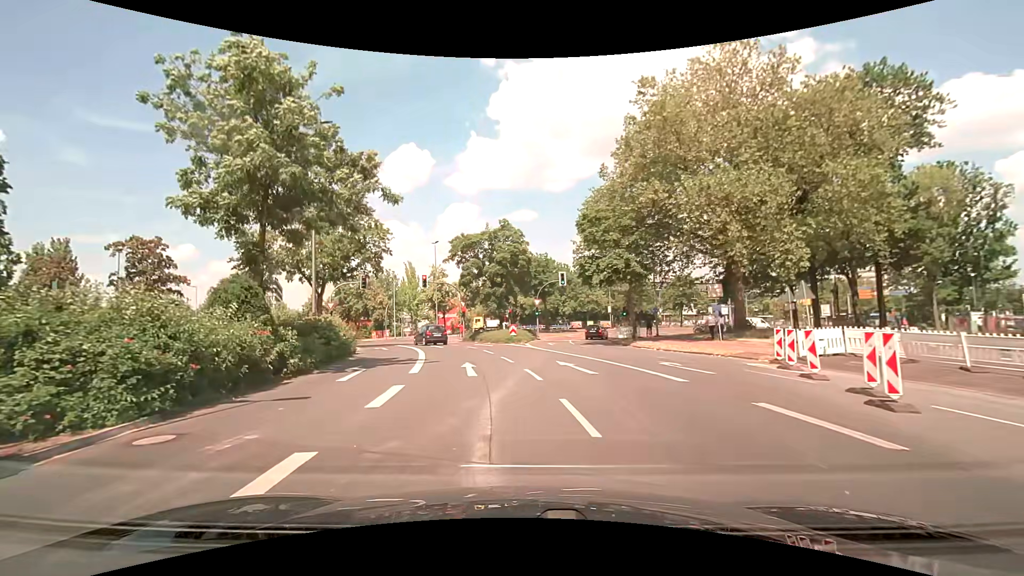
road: tertiary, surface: asphalt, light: Day
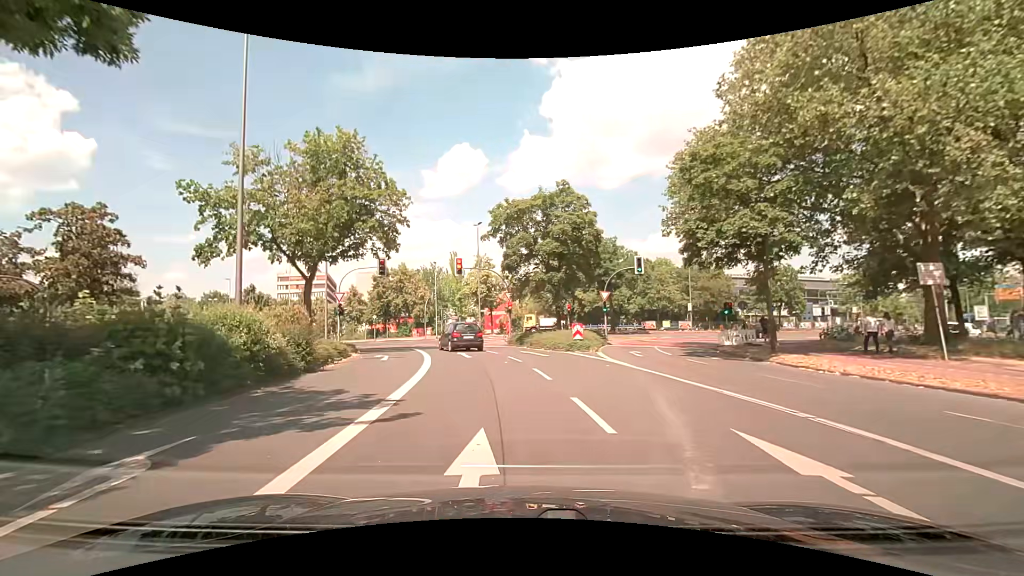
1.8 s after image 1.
(-0.6, +11.5) m; -6°
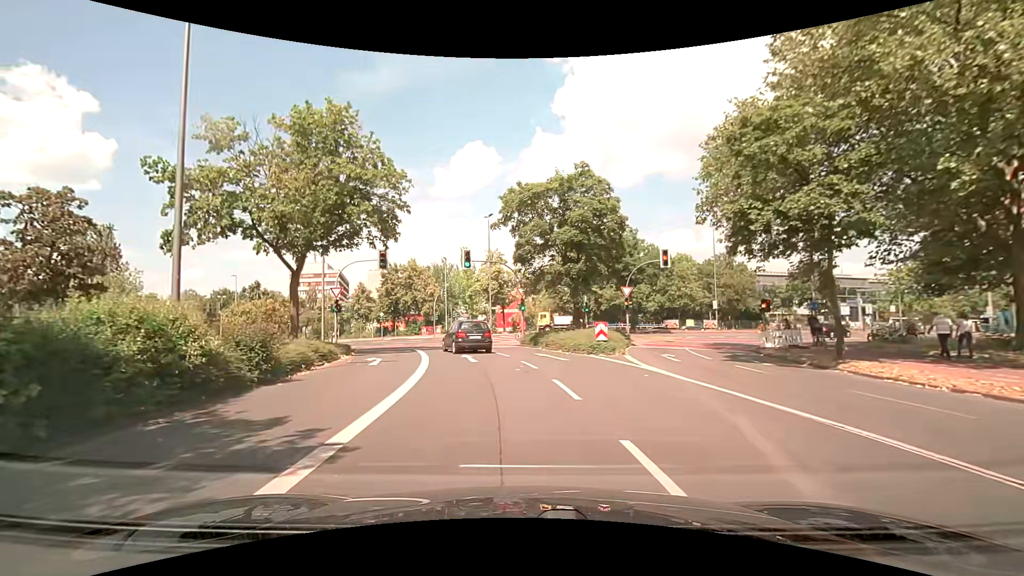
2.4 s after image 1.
(0.0, +3.3) m; 0°
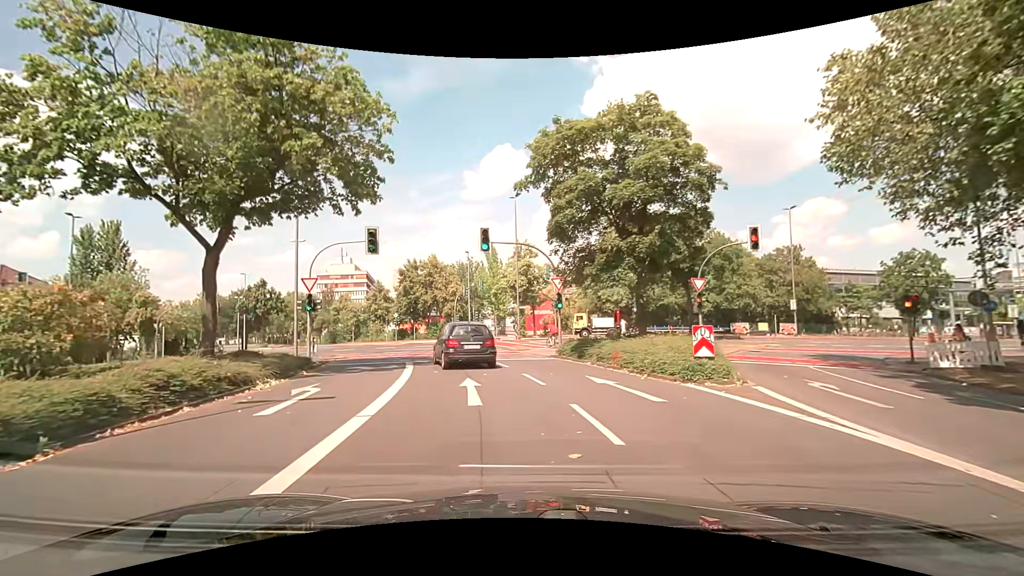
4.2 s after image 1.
(-0.4, +9.0) m; -5°
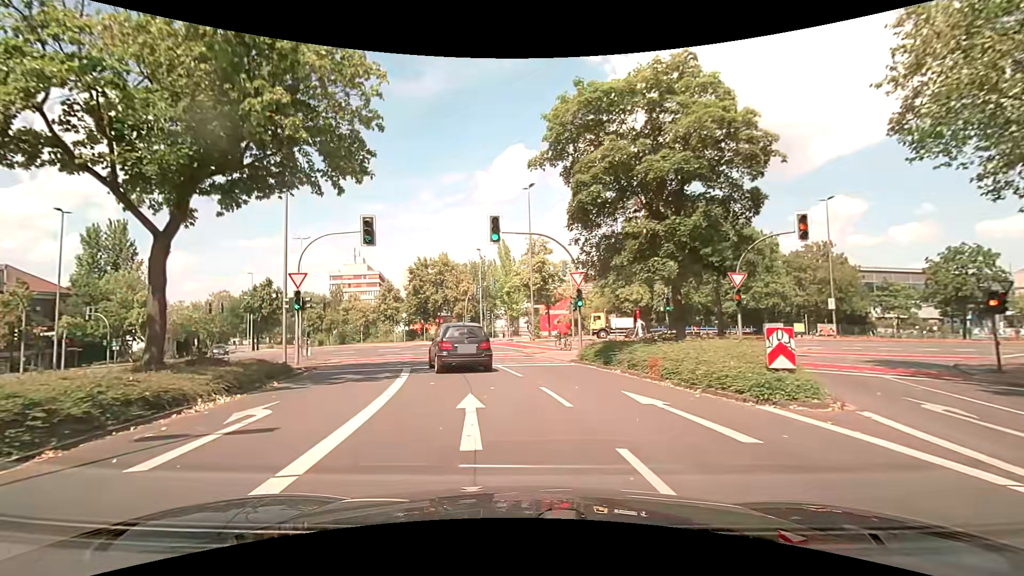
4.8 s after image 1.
(0.0, +3.0) m; -1°
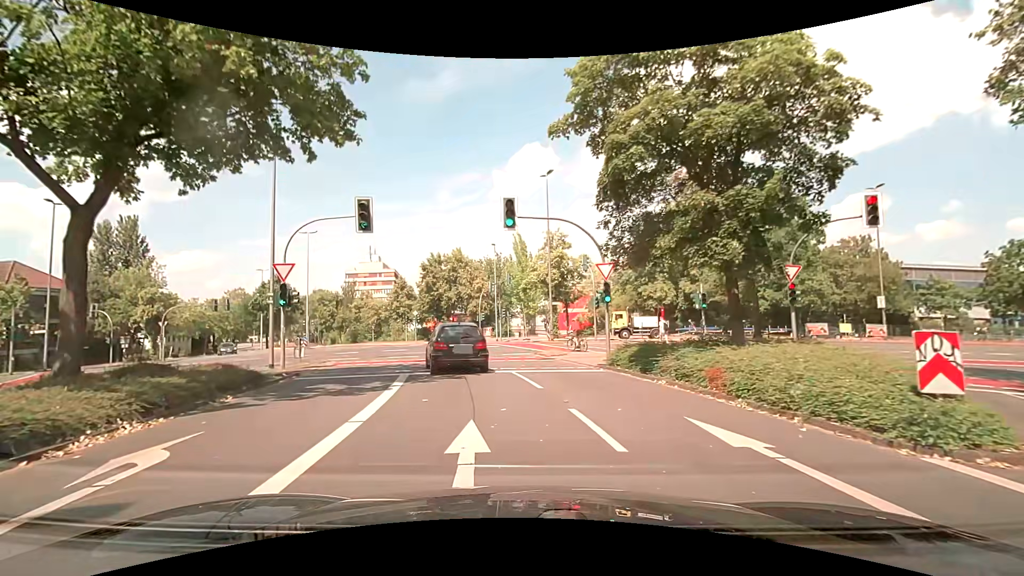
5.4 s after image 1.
(-0.1, +3.1) m; -2°
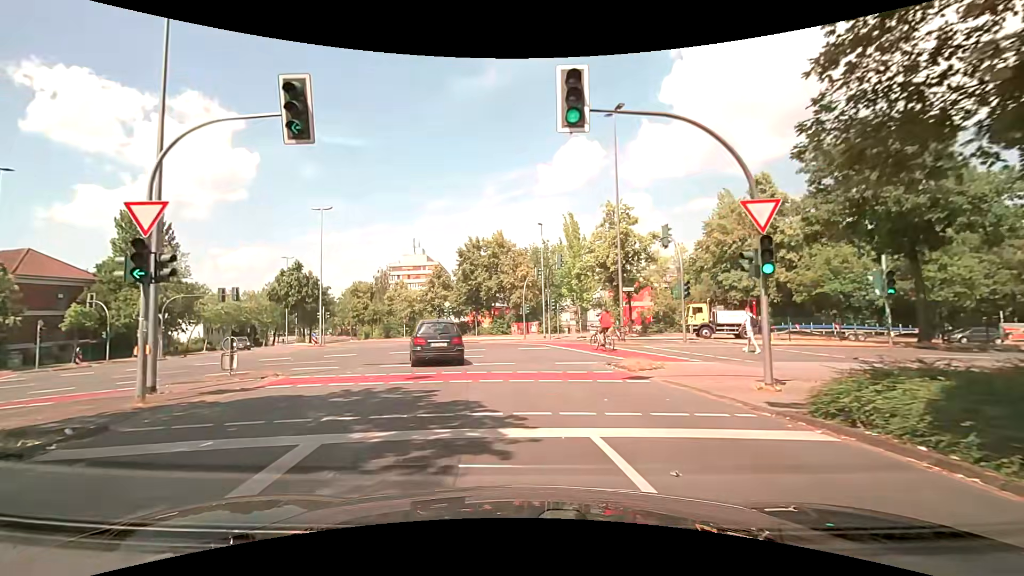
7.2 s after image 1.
(-0.5, +9.8) m; -6°
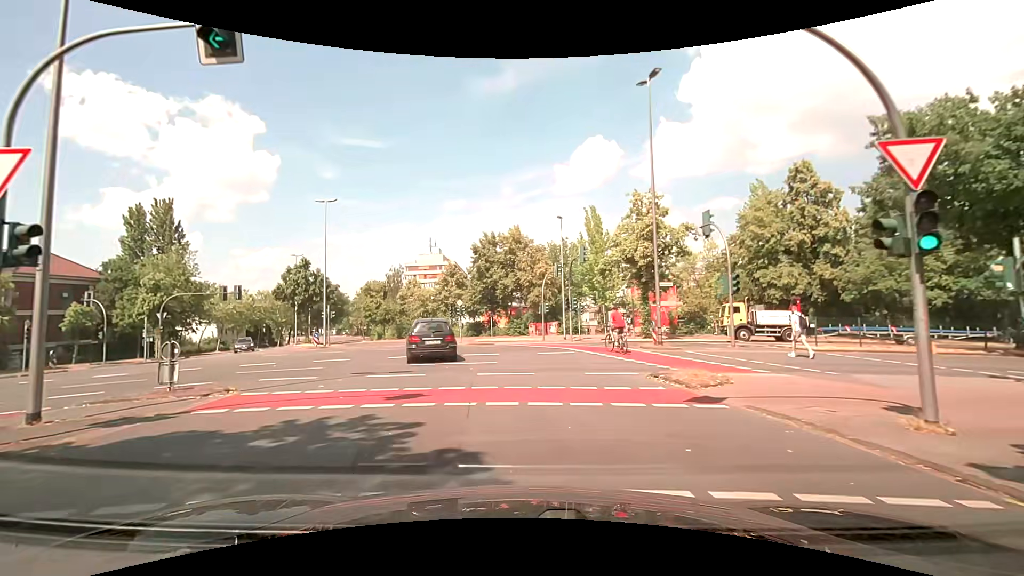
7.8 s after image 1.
(0.0, +3.5) m; -1°
(-1, +10) (-2, +20) (-5, +29) (-8, +39) (-13, +48) (-17, +57) (-22, +66) (-27, +74) (-31, +83) (-35, +93) m
